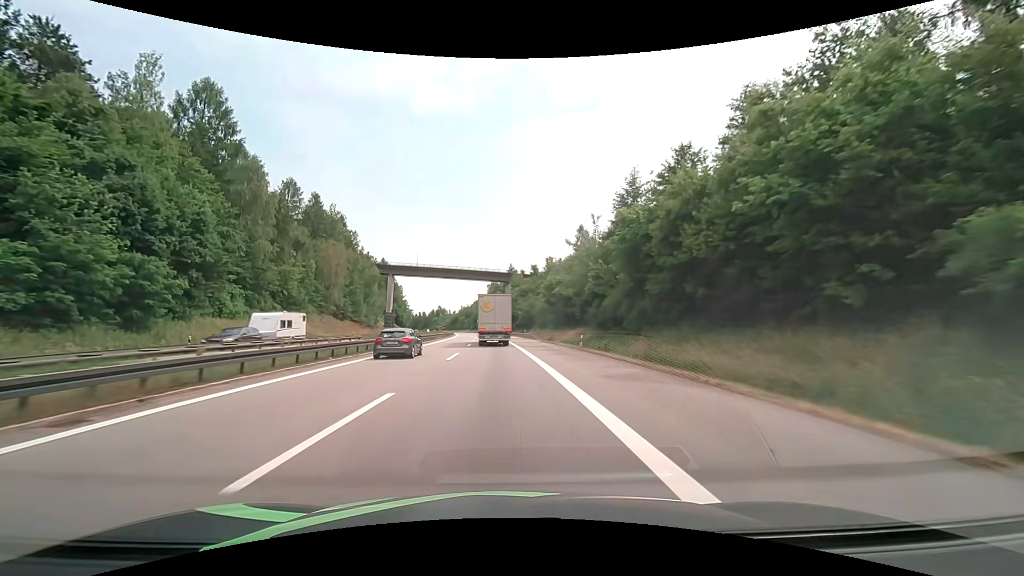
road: motorway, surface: asphalt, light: Day
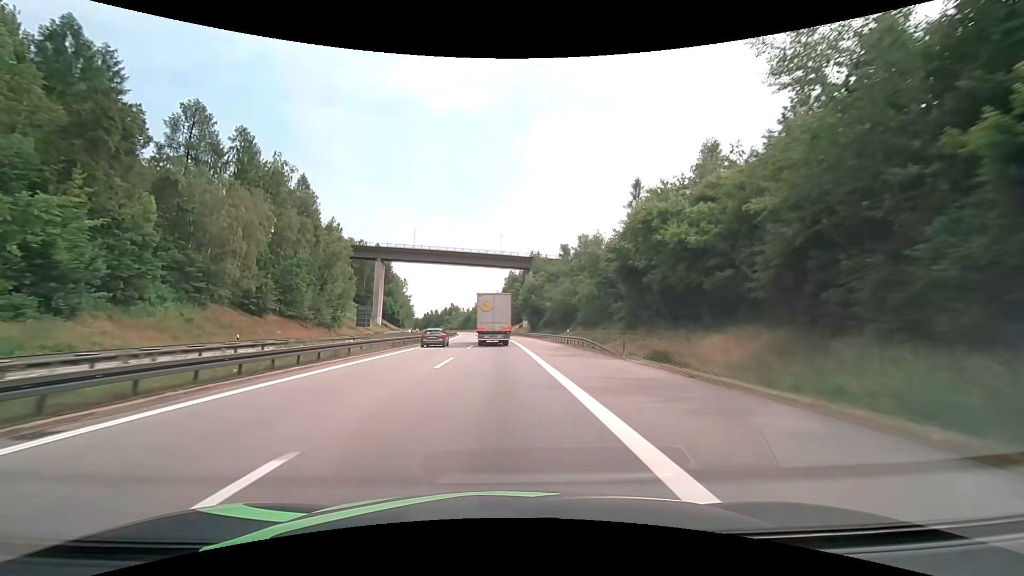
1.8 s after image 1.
(-0.7, +40.9) m; -2°
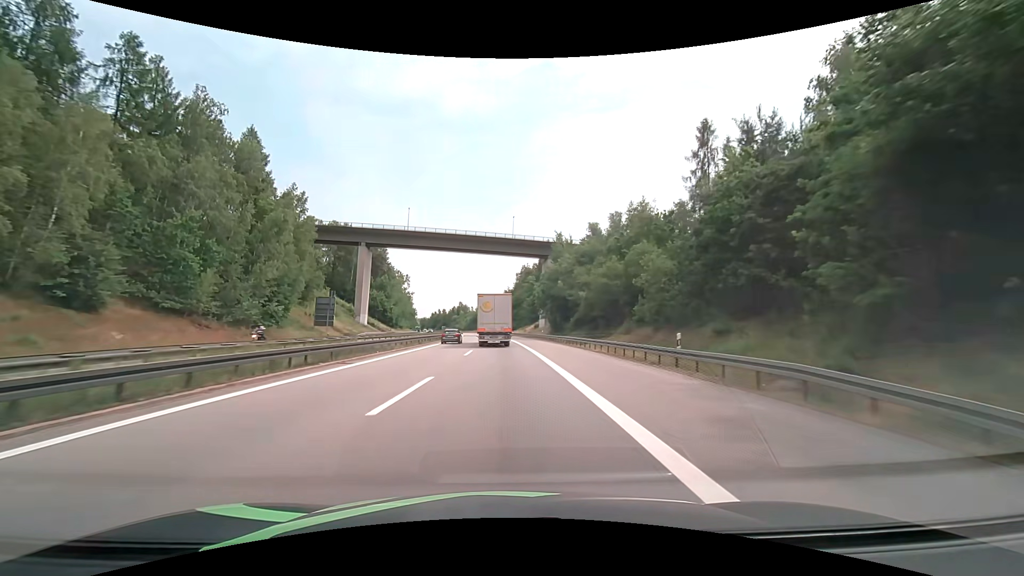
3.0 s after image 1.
(-0.3, +27.0) m; -1°
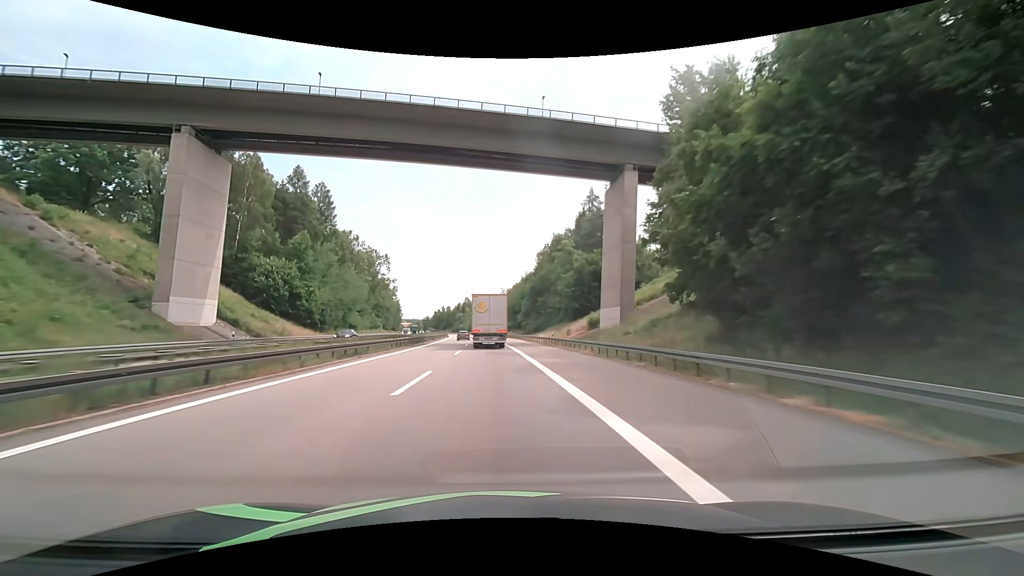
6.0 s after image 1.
(-1.3, +69.4) m; -2°
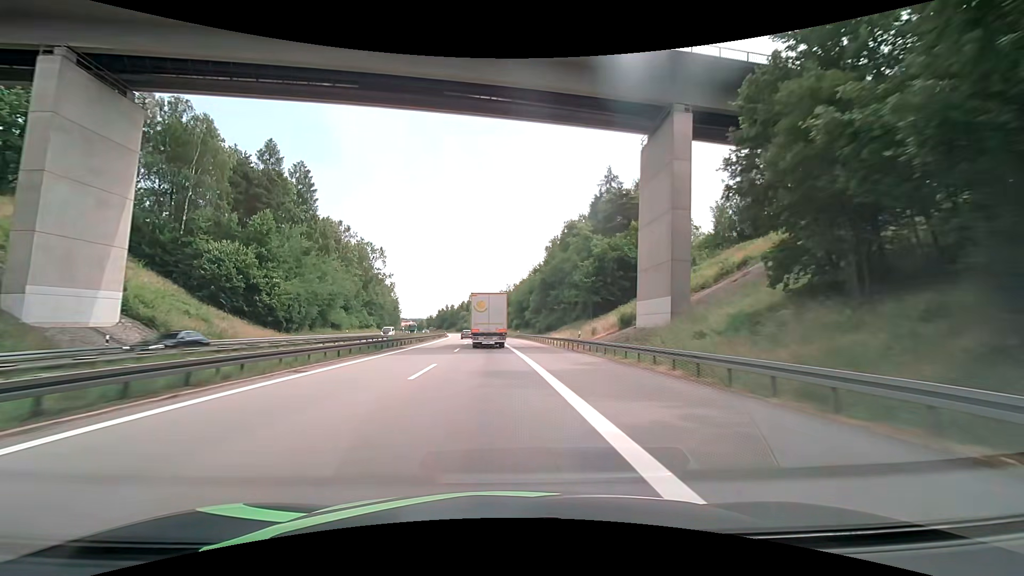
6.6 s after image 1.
(0.0, +14.6) m; 0°
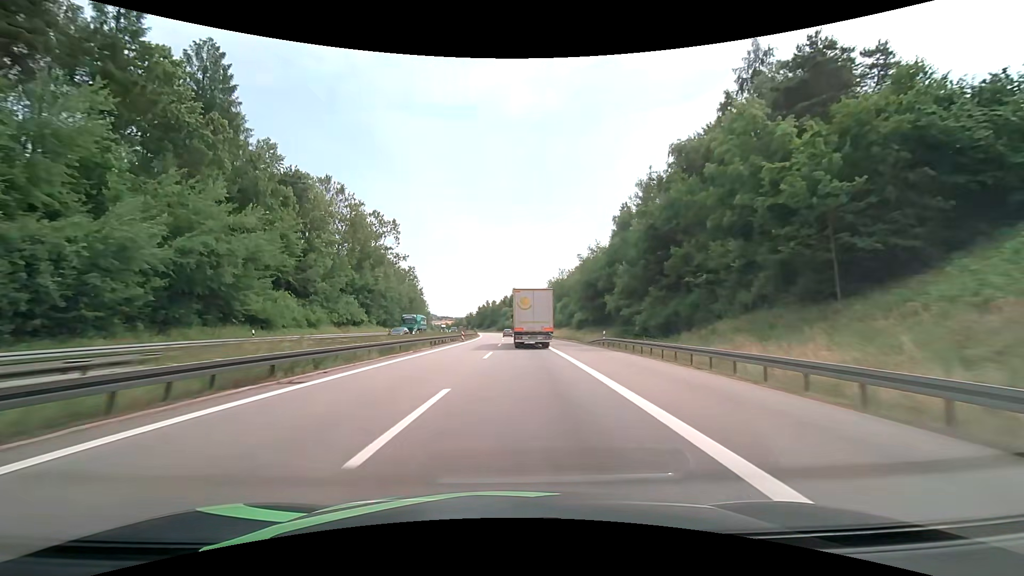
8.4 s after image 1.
(-2.0, +44.8) m; -5°
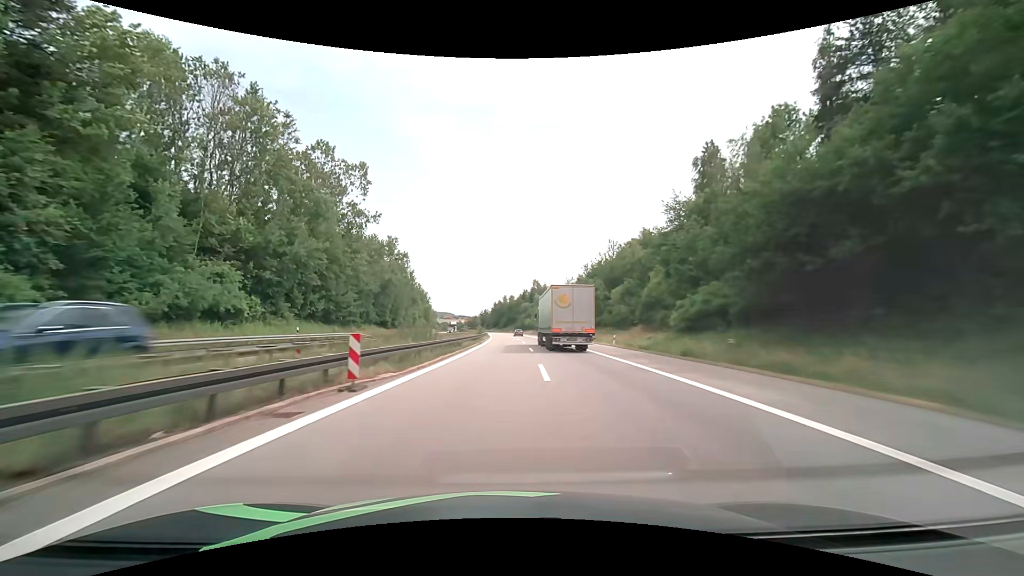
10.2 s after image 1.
(-1.4, +45.4) m; -3°
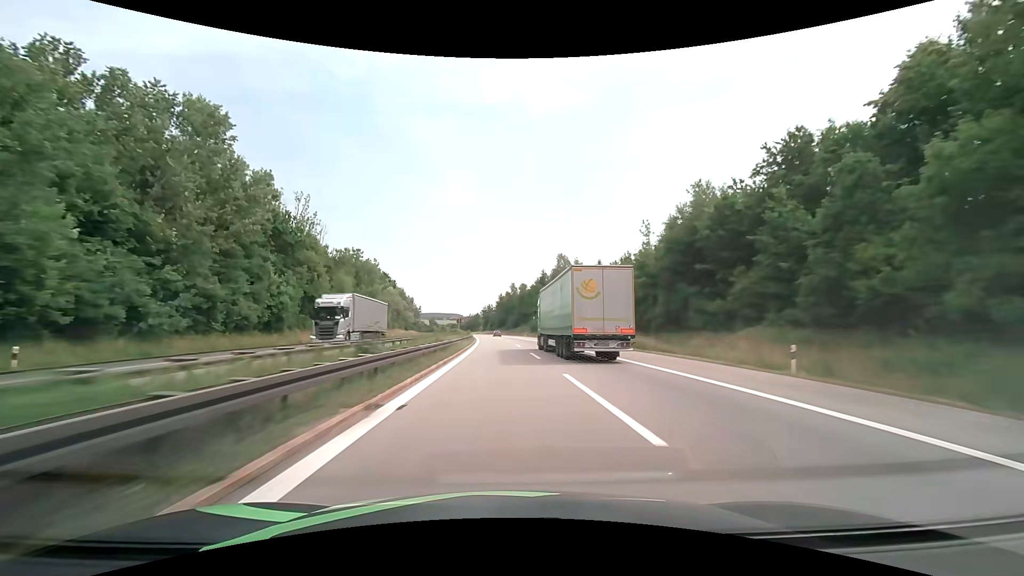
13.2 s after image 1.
(-0.2, +79.2) m; -1°
(0, +10) (0, +20) (-1, +30) (-1, +40) (-1, +50) (-2, +60) (-2, +70) (-3, +80) (-4, +90) (-5, +100) m
